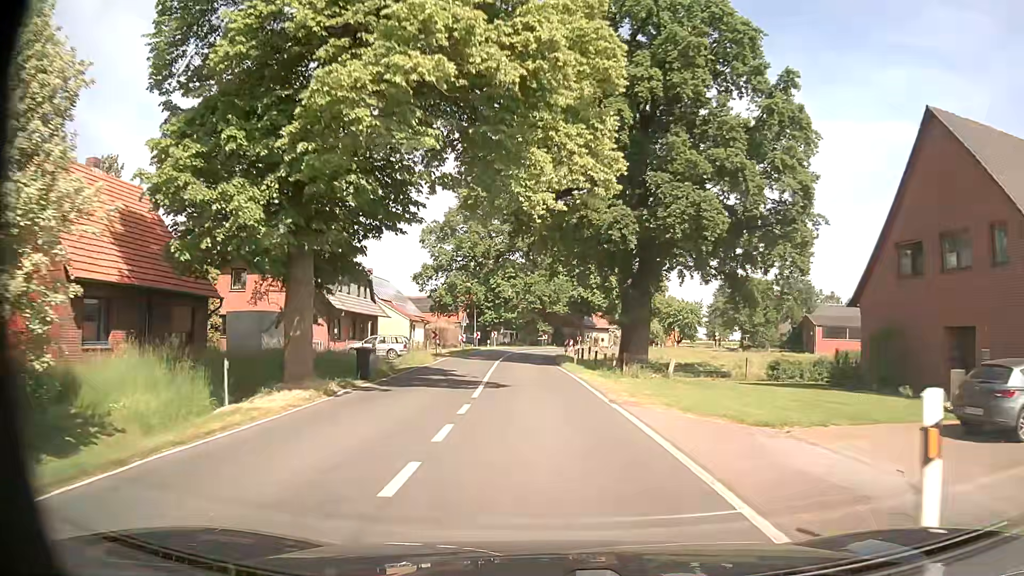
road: secondary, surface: asphalt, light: Day
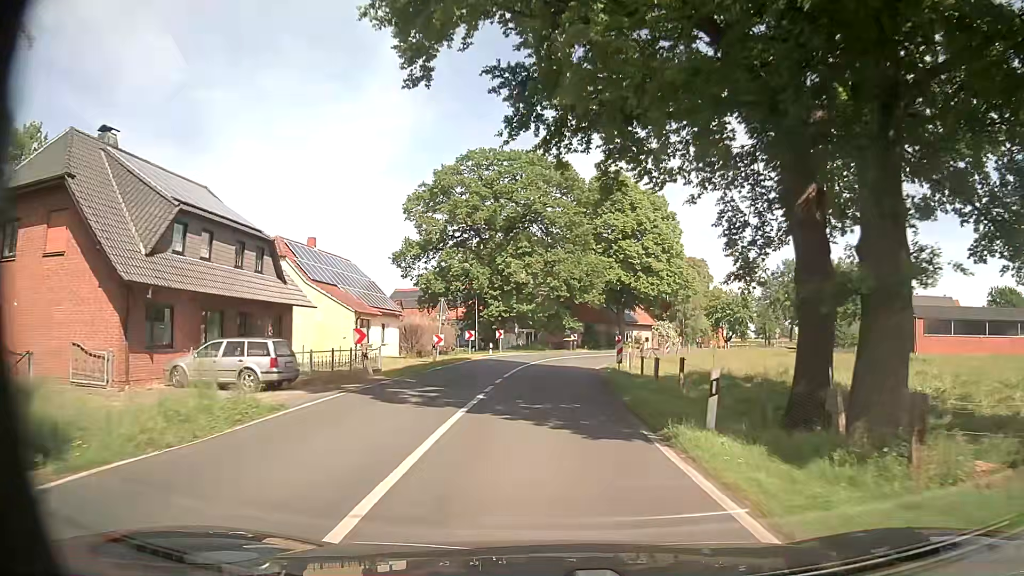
(-0.5, +23.2) m; -2°
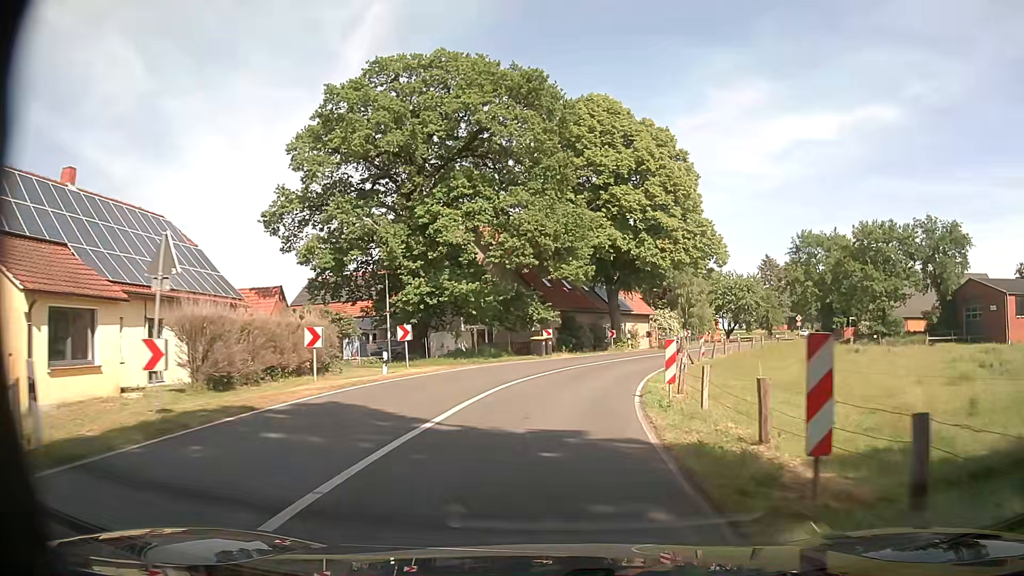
(+0.6, +23.2) m; +3°
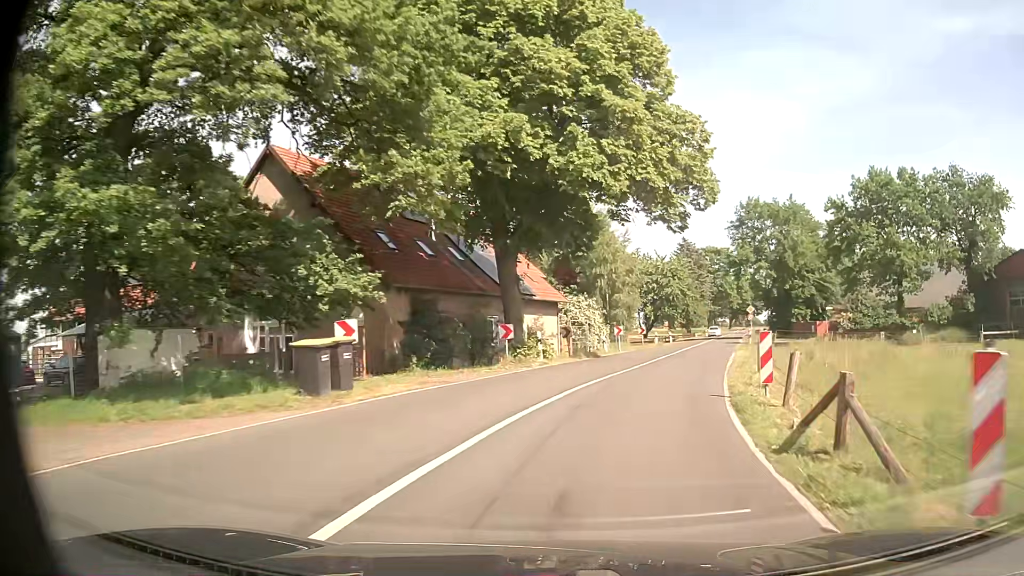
(+1.5, +23.3) m; +10°
(+1, +10) (+3, +20) (+6, +29) (+10, +39) (+13, +48) (+16, +58) (+19, +67) (+22, +77) (+25, +86) (+28, +96) m
